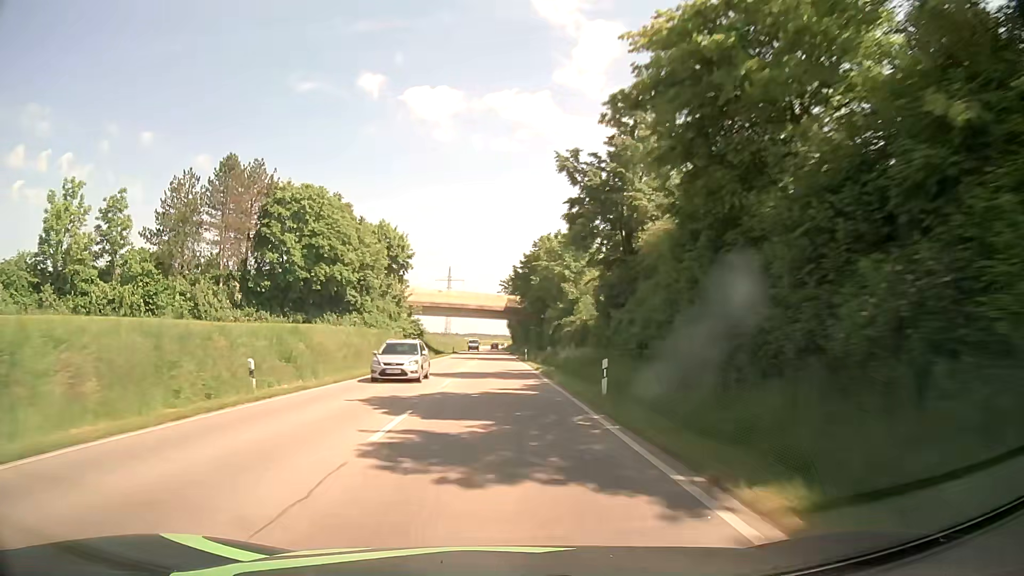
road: secondary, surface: asphalt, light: Day
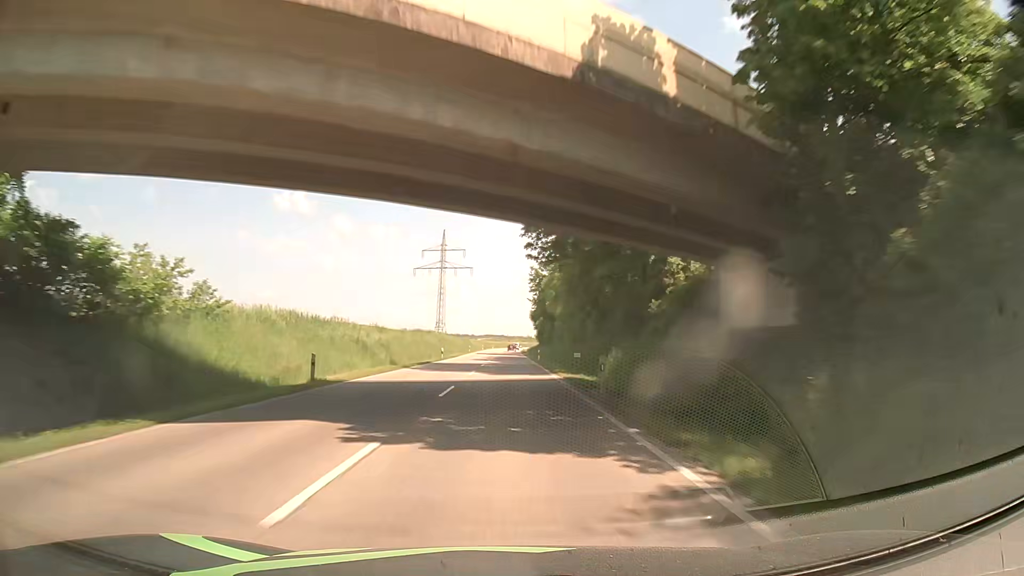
(-0.7, +76.7) m; -1°
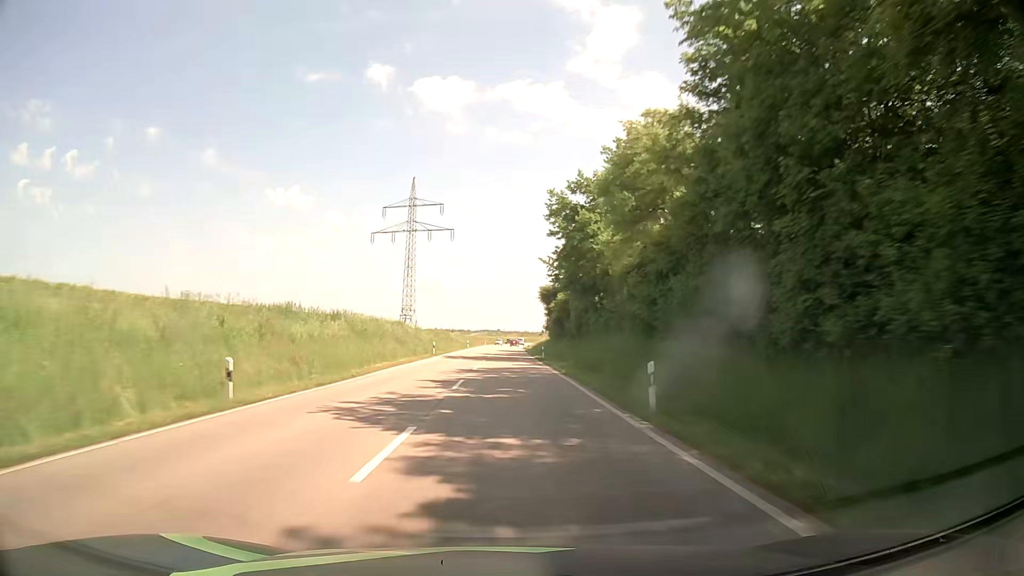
(+0.3, +46.7) m; 0°
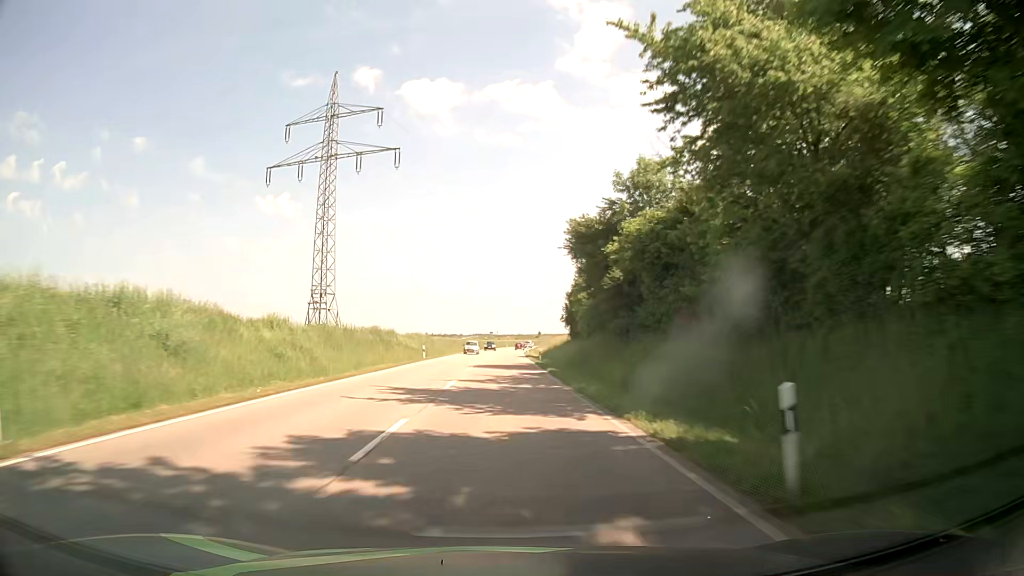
(+0.4, +47.0) m; +1°
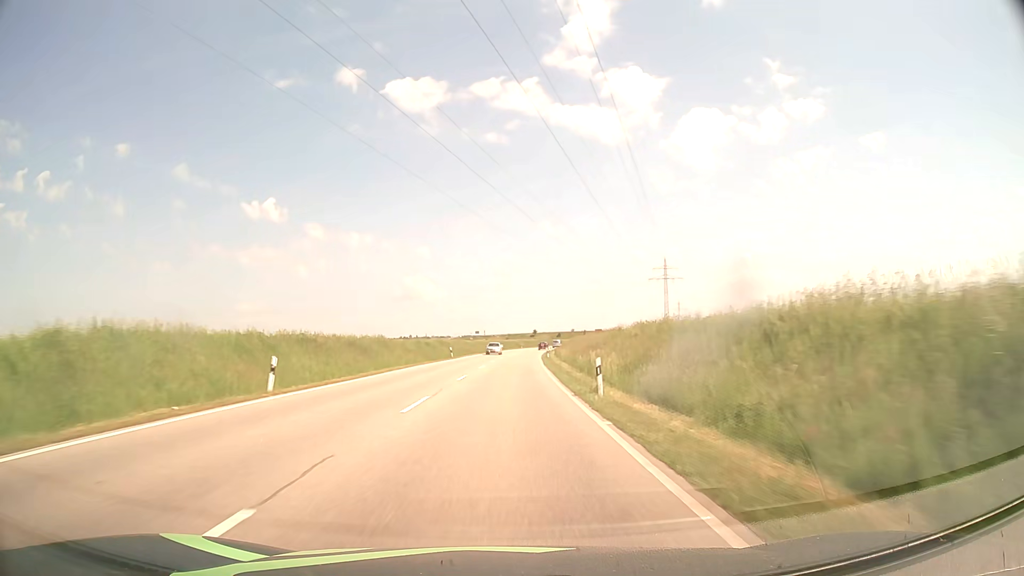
(+0.5, +78.8) m; +1°
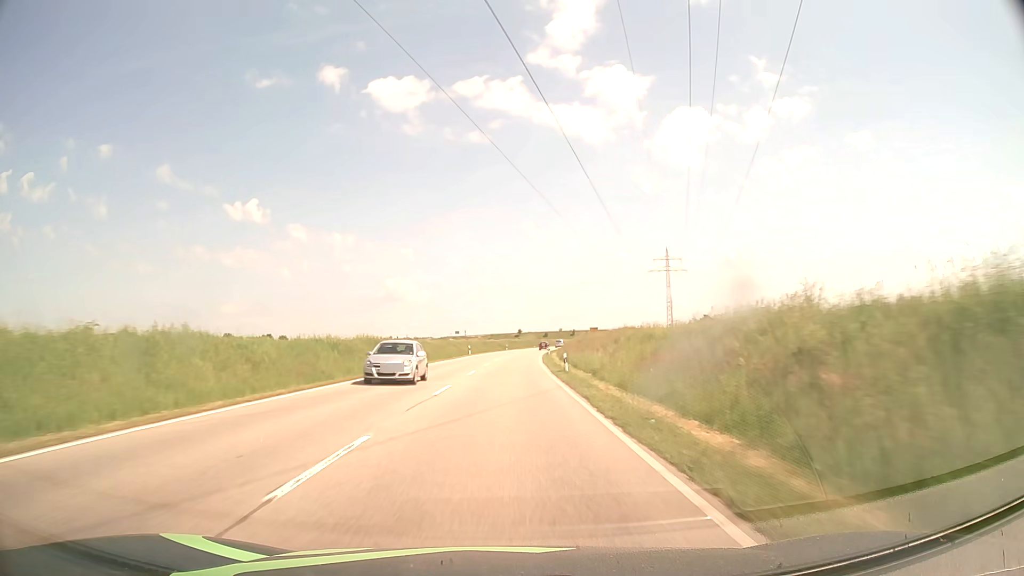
(+0.3, +31.6) m; +1°
